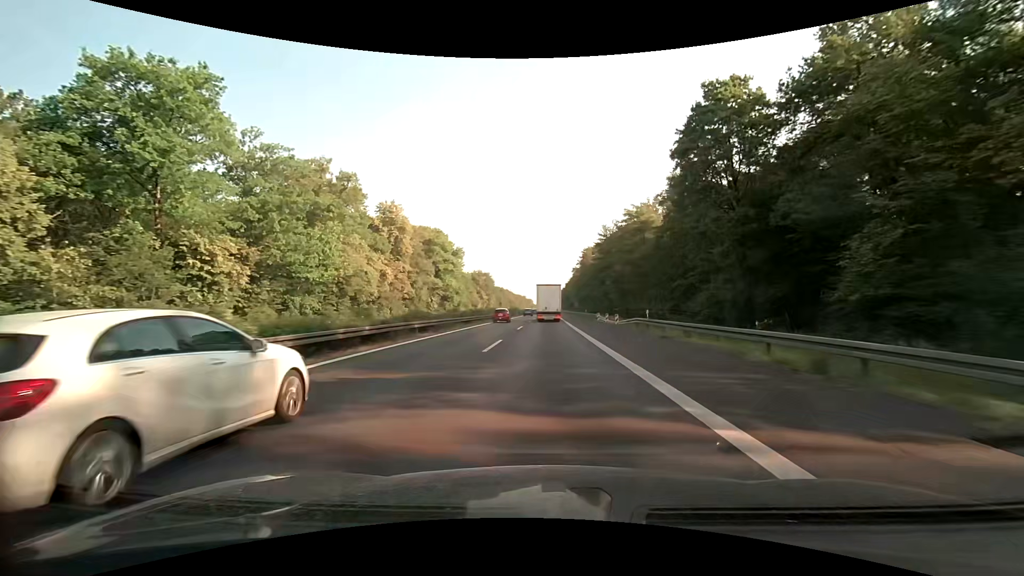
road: motorway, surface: asphalt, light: Day
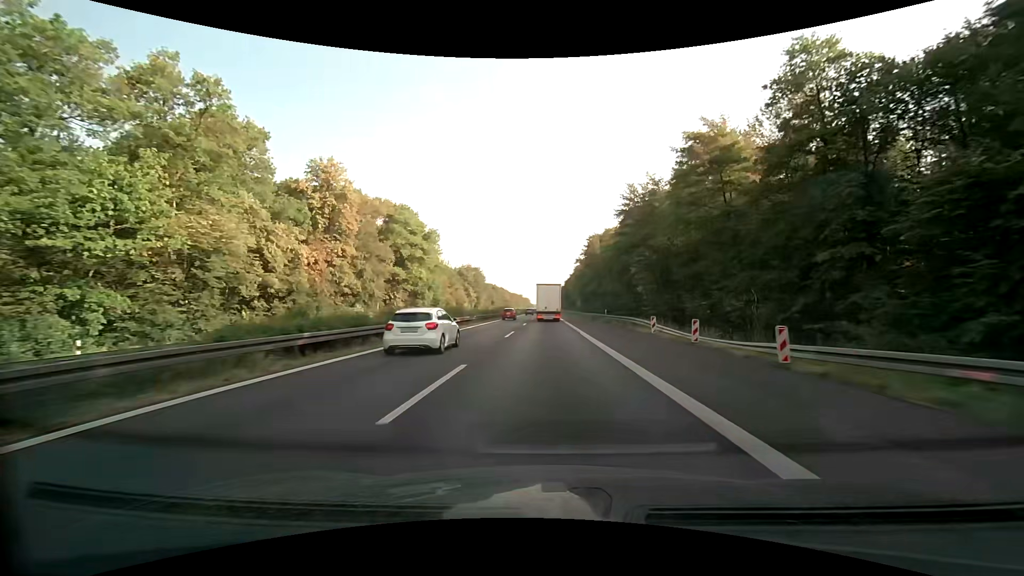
(+0.1, +27.9) m; 0°
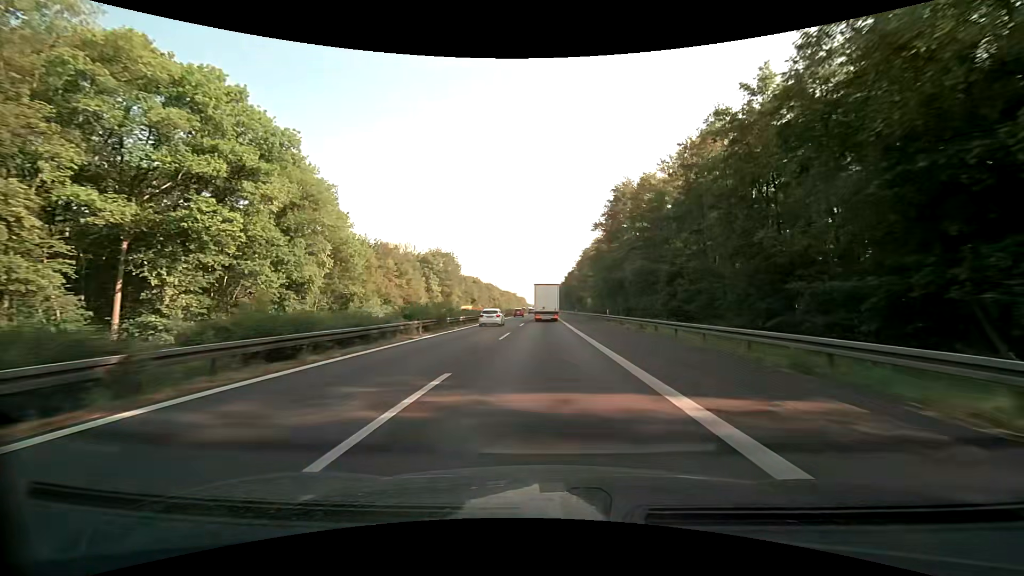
(+0.2, +55.8) m; 0°
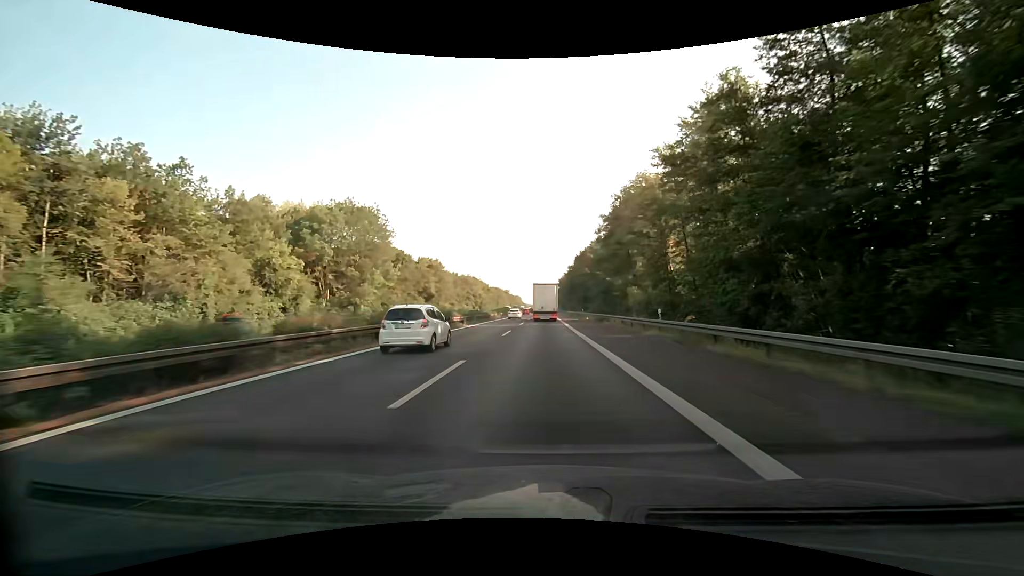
(+0.2, +69.7) m; 0°
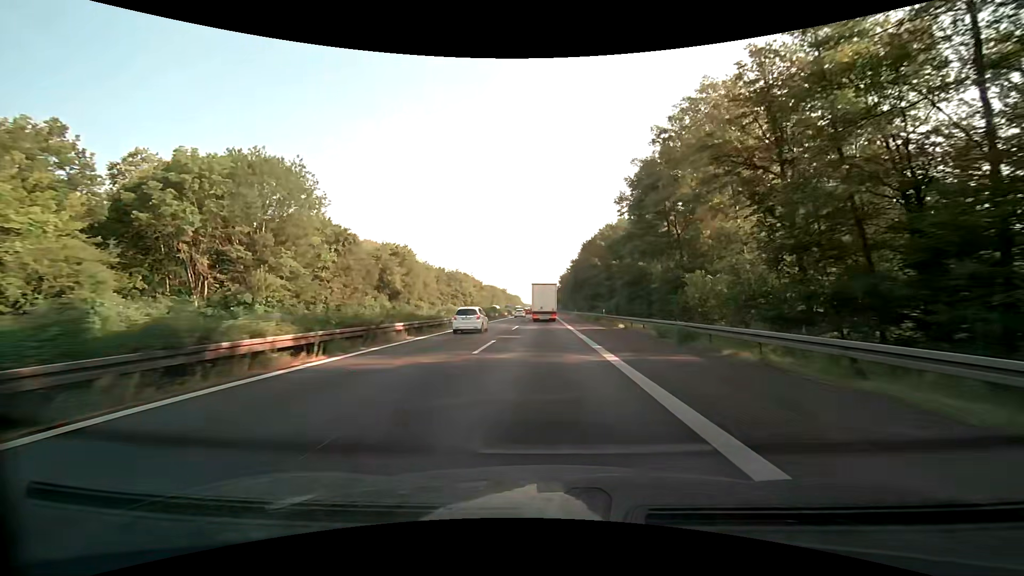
(0.0, +27.8) m; 0°
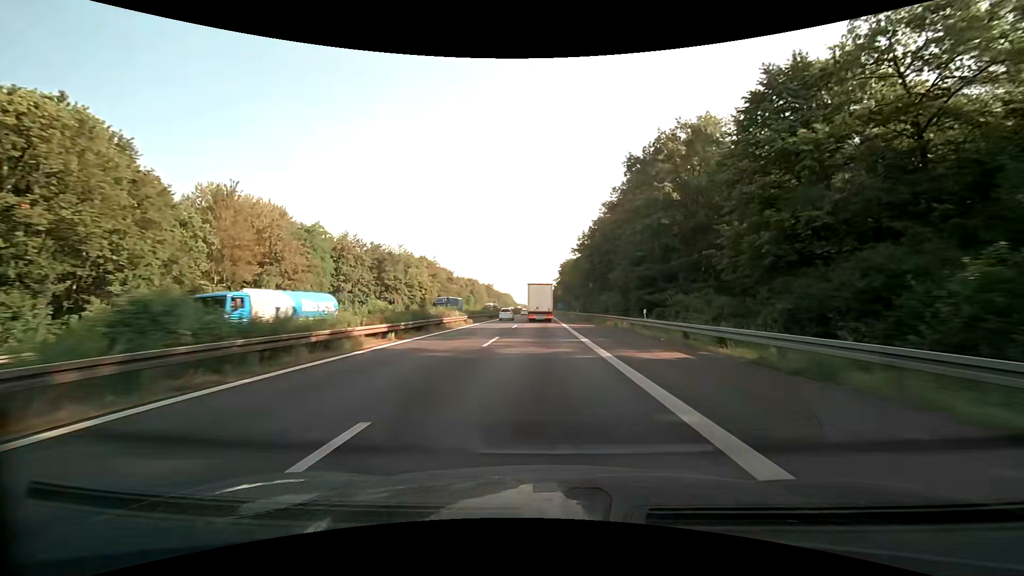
(-0.3, +69.5) m; 0°
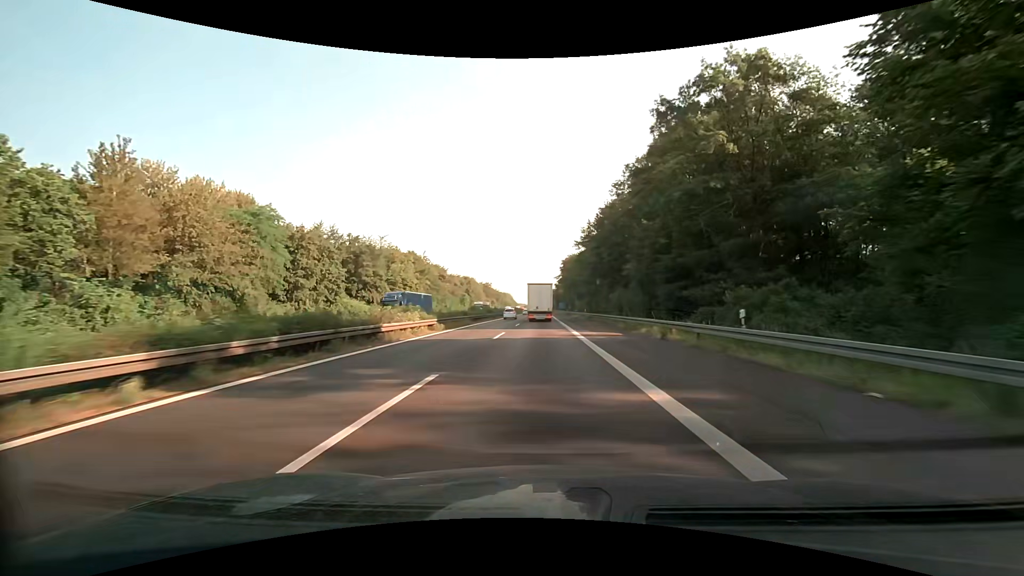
(0.0, +13.9) m; 0°
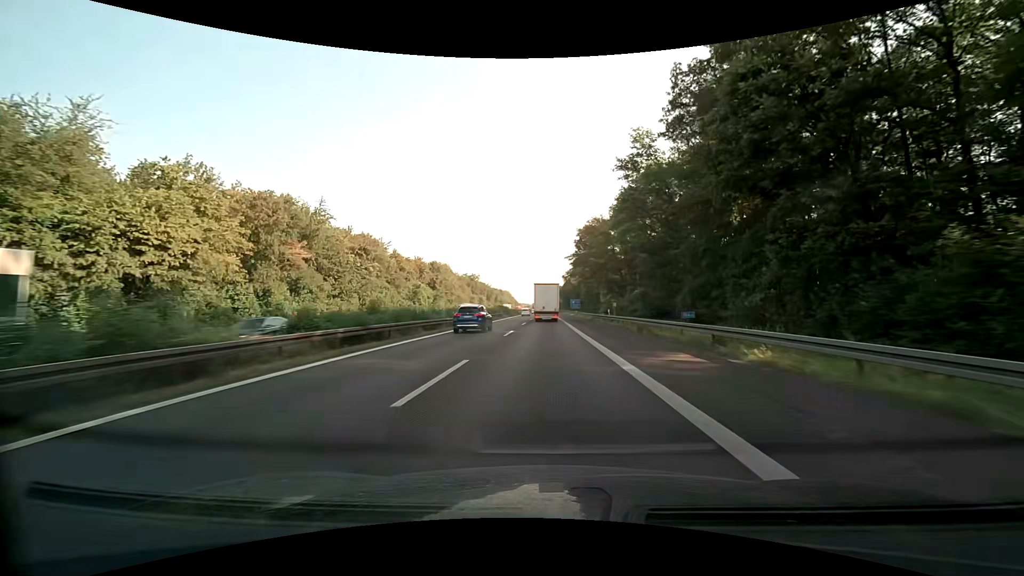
(-0.3, +69.4) m; 0°
(0, +10) (0, +20) (0, +30) (0, +40) (0, +50) (0, +60) (0, +70) (0, +80) (0, +90) (0, +100) m
